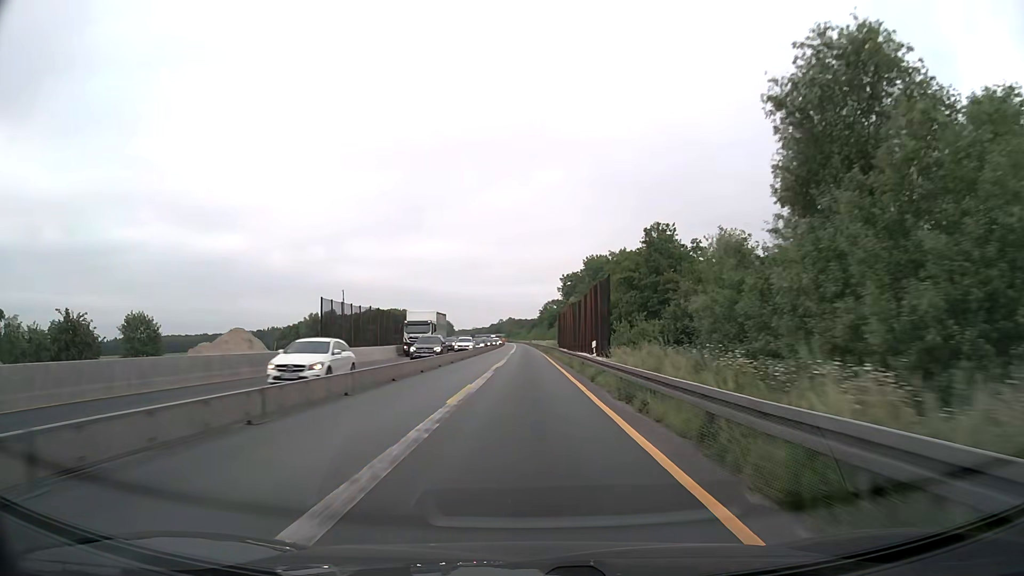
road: motorway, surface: asphalt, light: Day
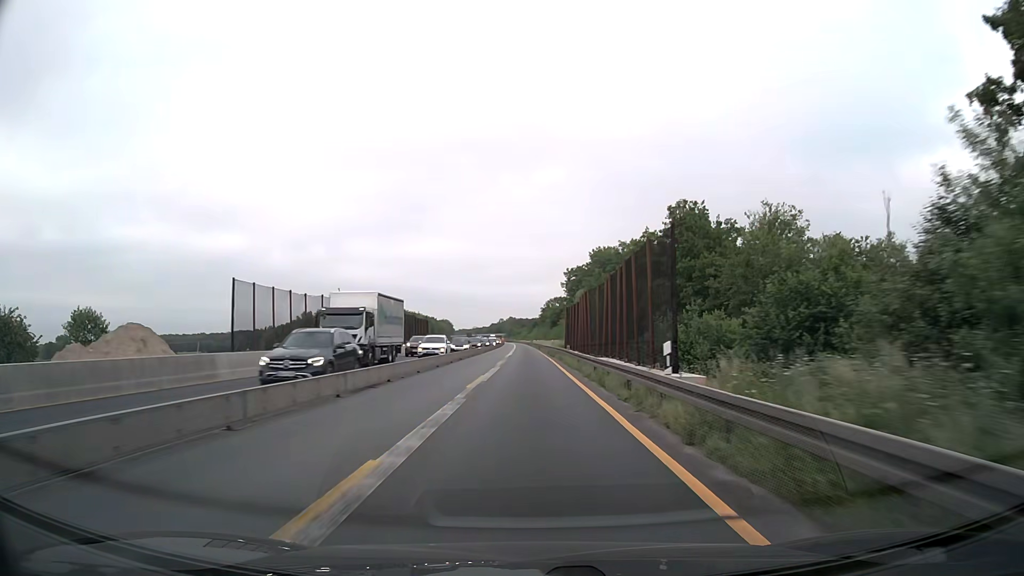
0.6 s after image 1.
(0.0, +12.9) m; 0°
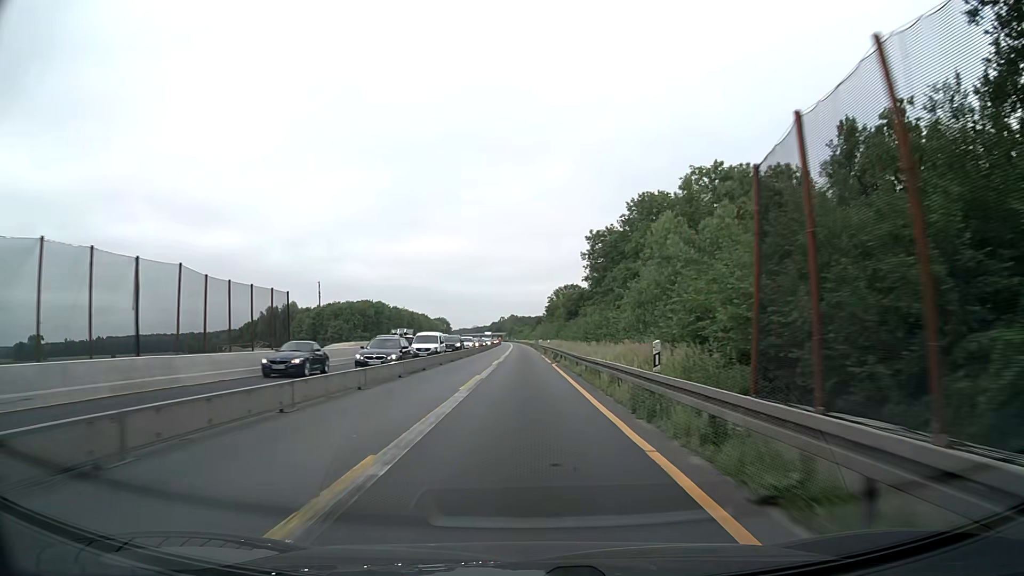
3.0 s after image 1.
(0.0, +51.7) m; 0°
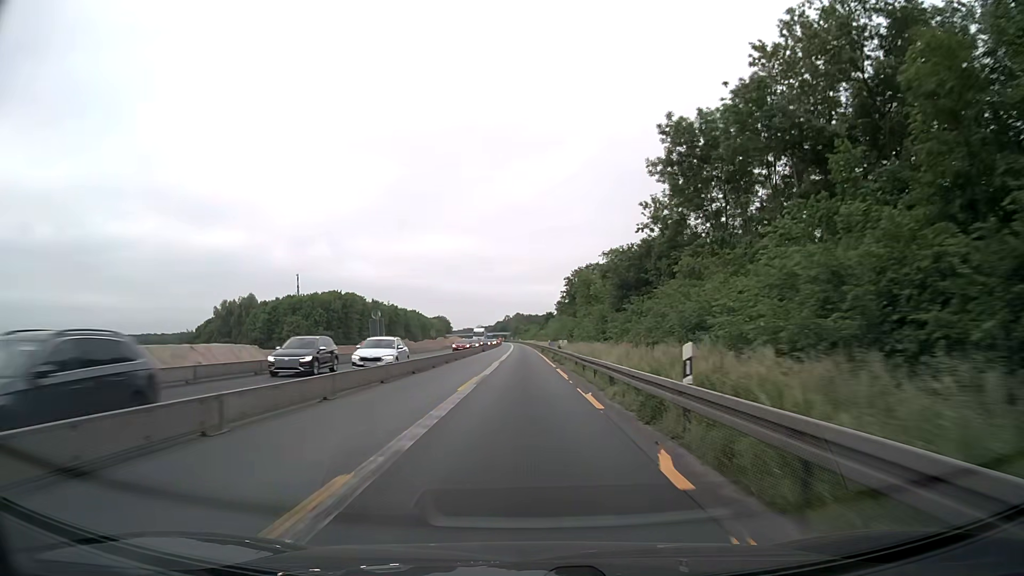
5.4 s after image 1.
(-0.3, +51.6) m; 0°
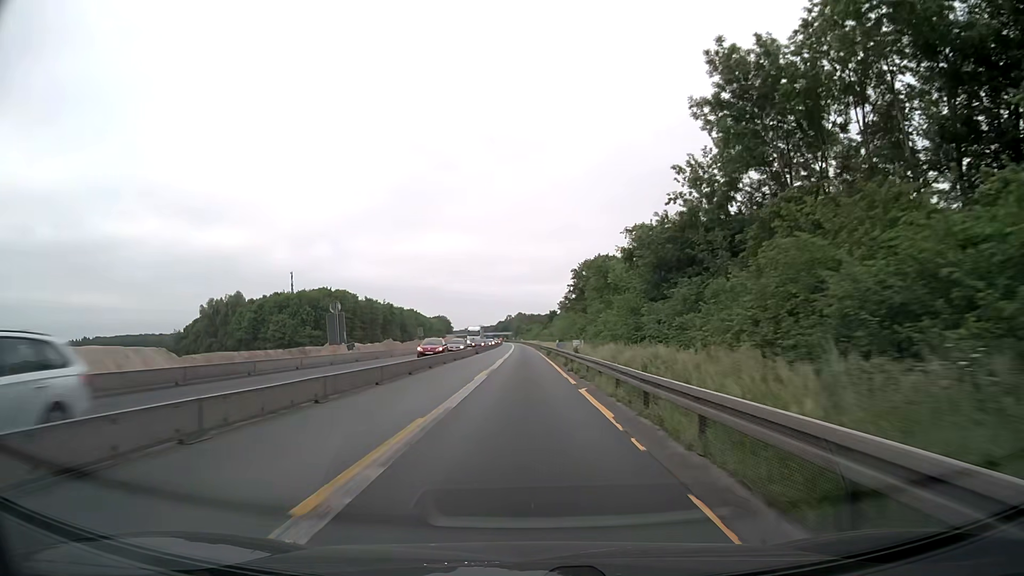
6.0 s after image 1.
(-0.1, +12.9) m; 0°
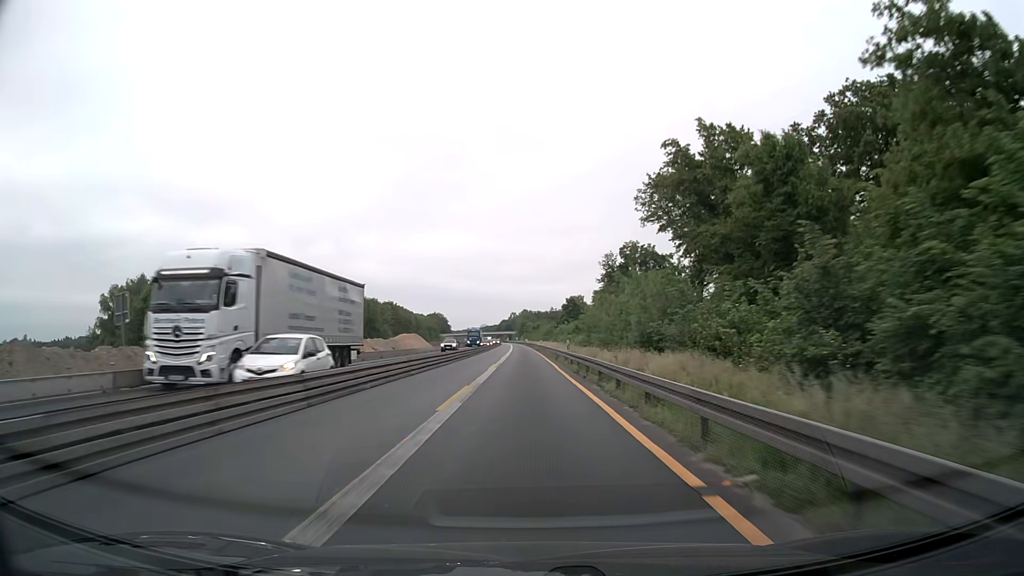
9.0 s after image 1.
(-0.3, +64.3) m; 0°
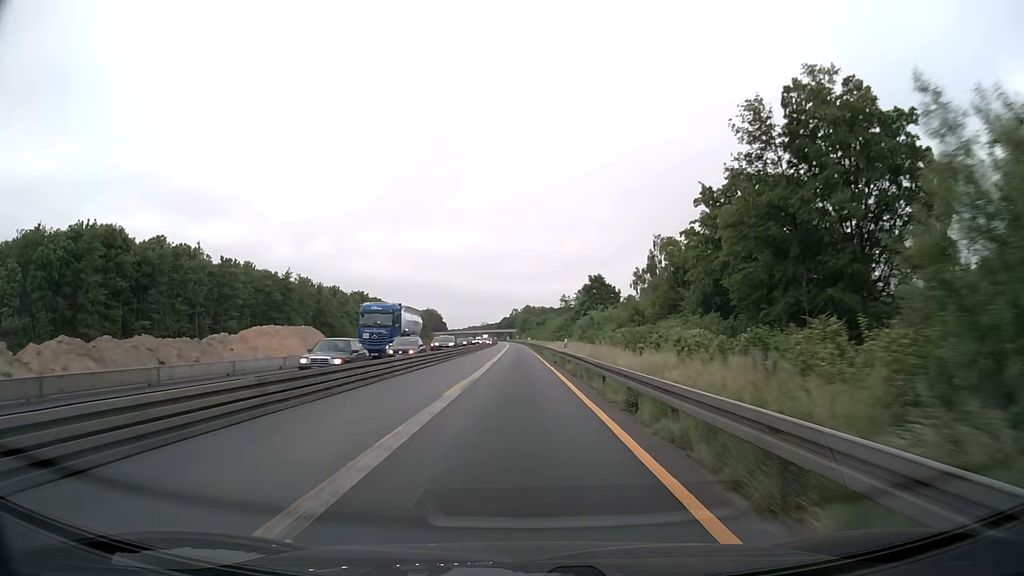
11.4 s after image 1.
(0.0, +51.4) m; 0°
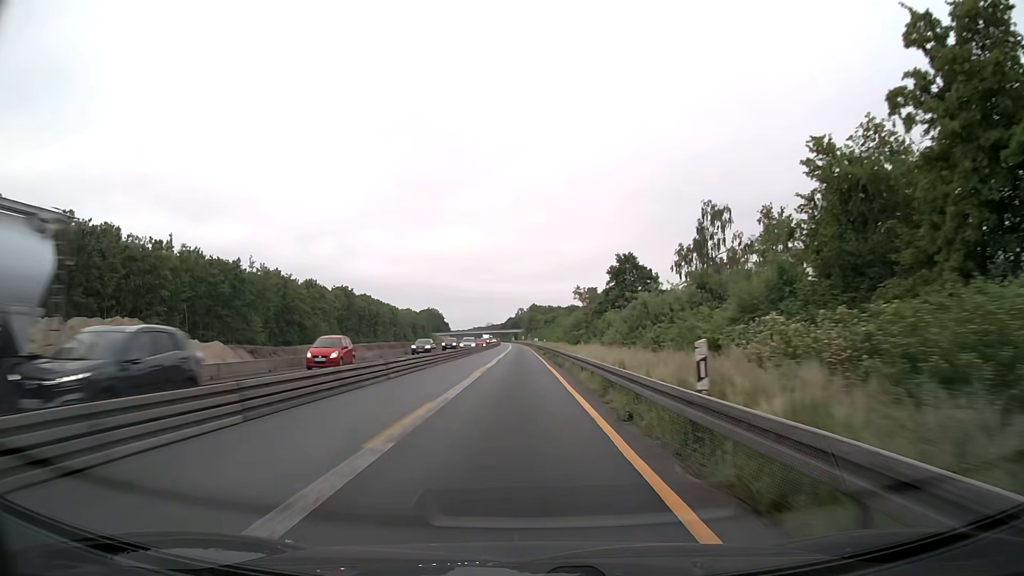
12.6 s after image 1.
(-0.1, +25.7) m; 0°
(0, +10) (0, +20) (0, +30) (0, +40) (-1, +50) (-1, +60) (-1, +70) (-1, +80) (-1, +90) (-1, +100) m
